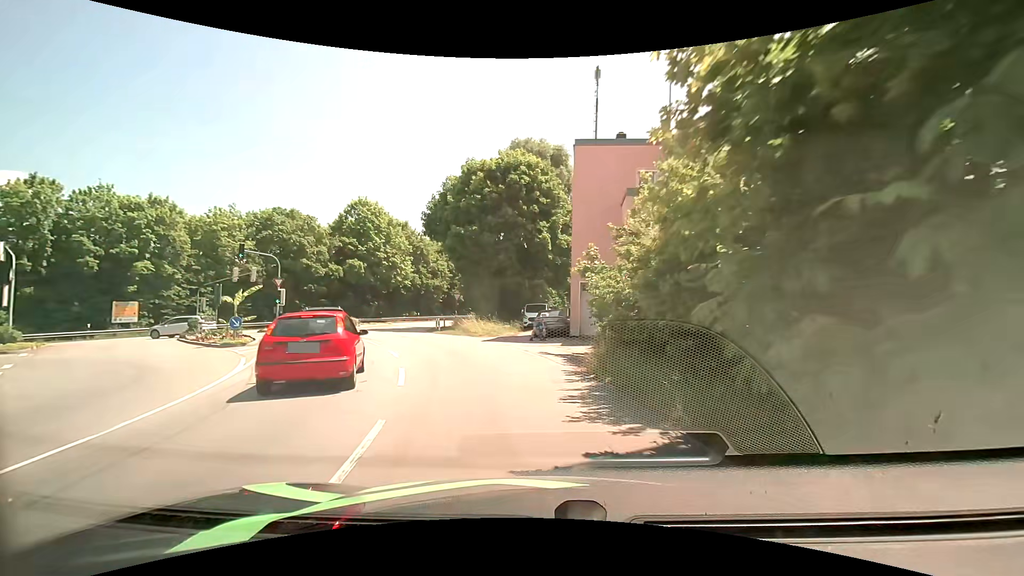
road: tertiary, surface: asphalt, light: Day
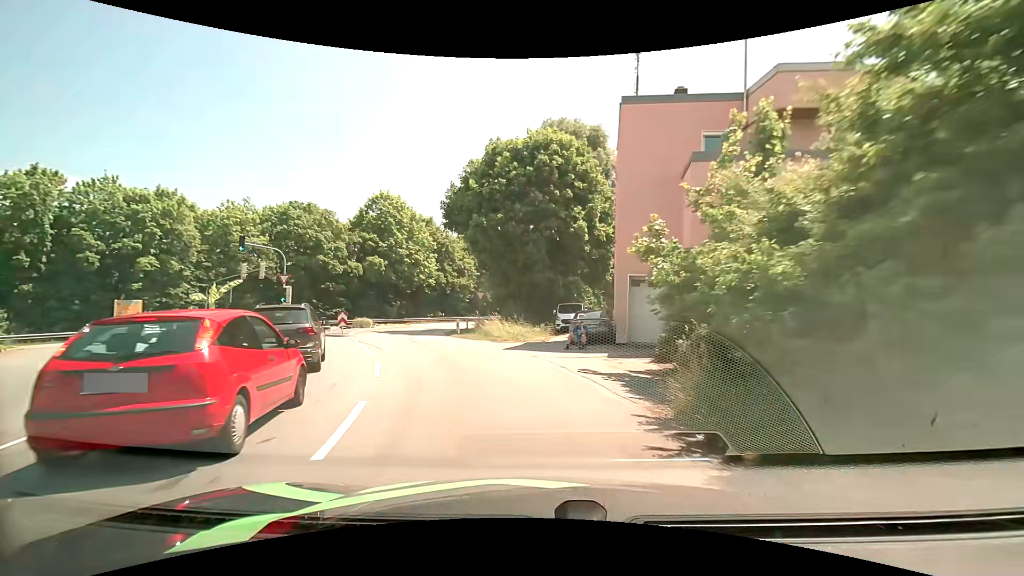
(-0.1, +4.9) m; -4°
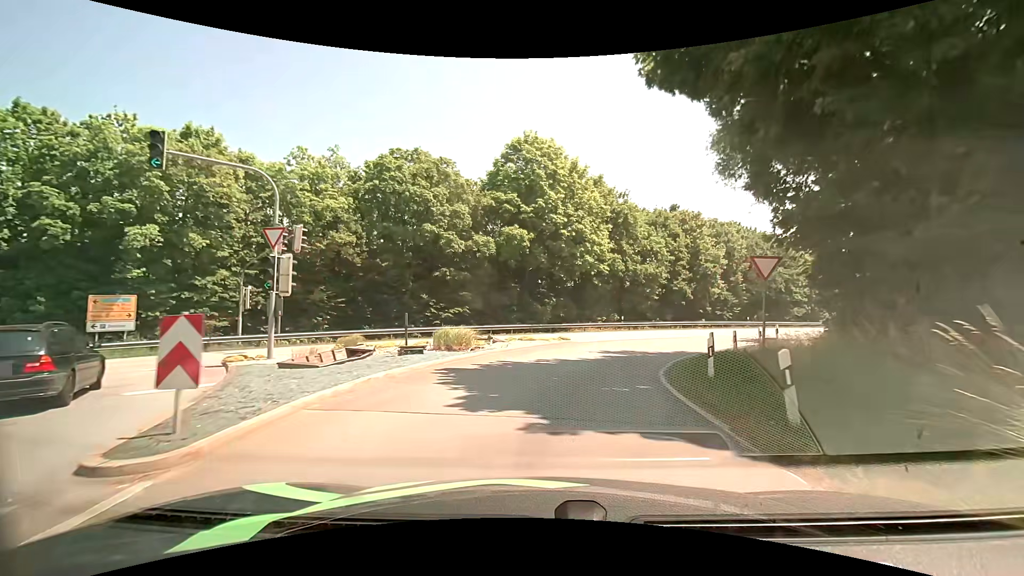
(-5.2, +24.1) m; -20°
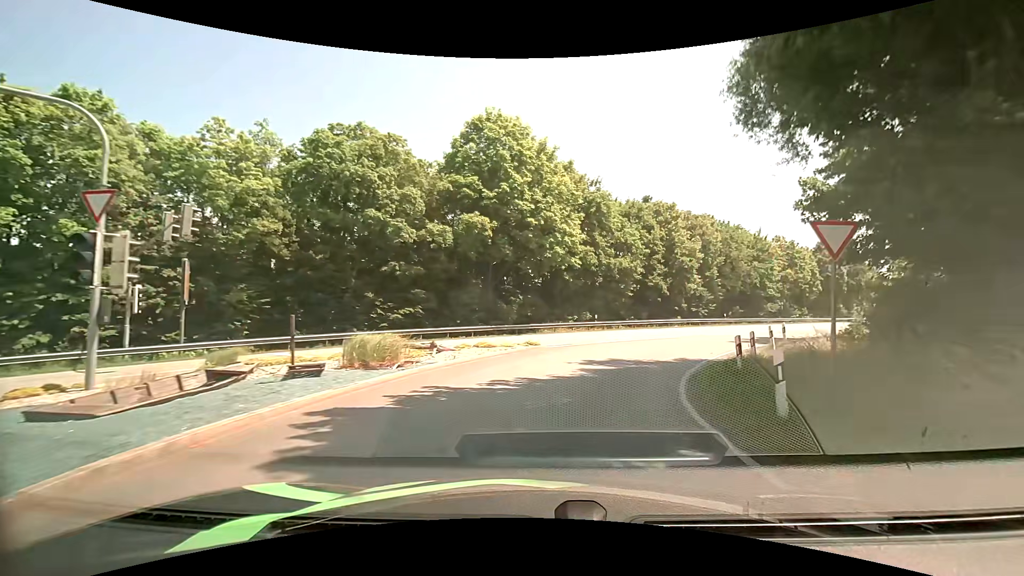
(+0.2, +5.0) m; +4°
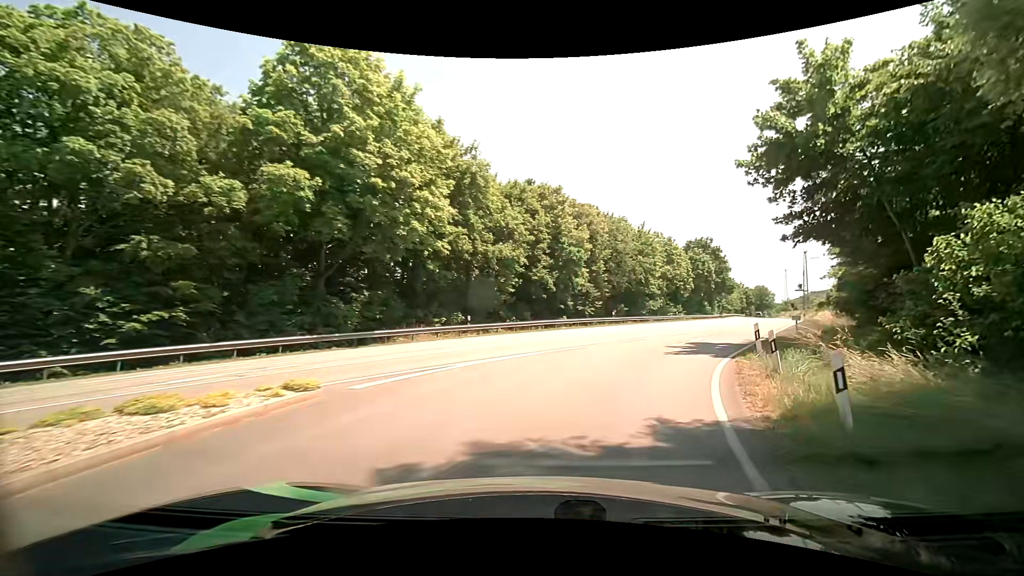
(+1.1, +10.4) m; +12°
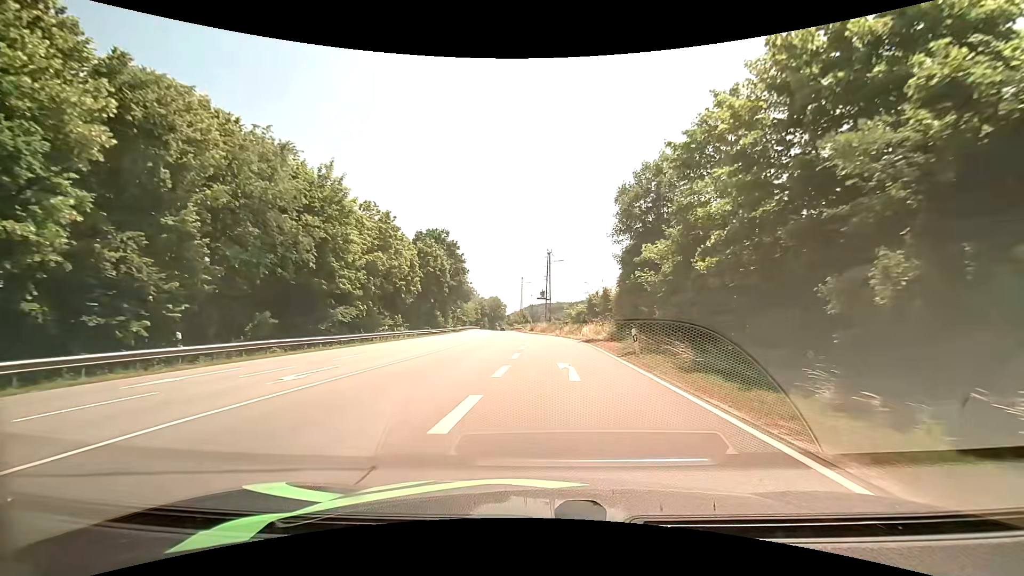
(+10.9, +30.2) m; +31°
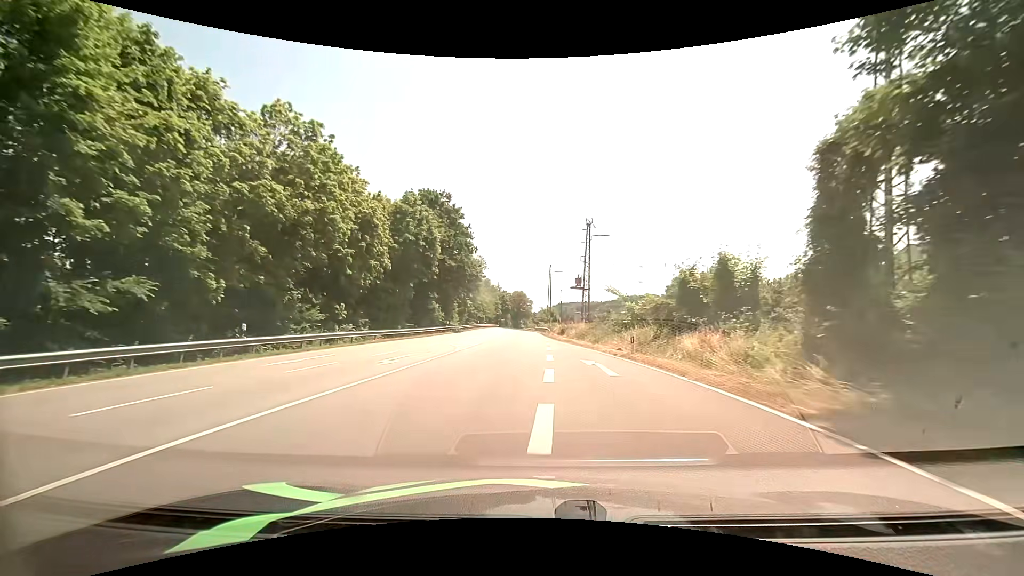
(-0.2, +25.3) m; -2°
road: primary
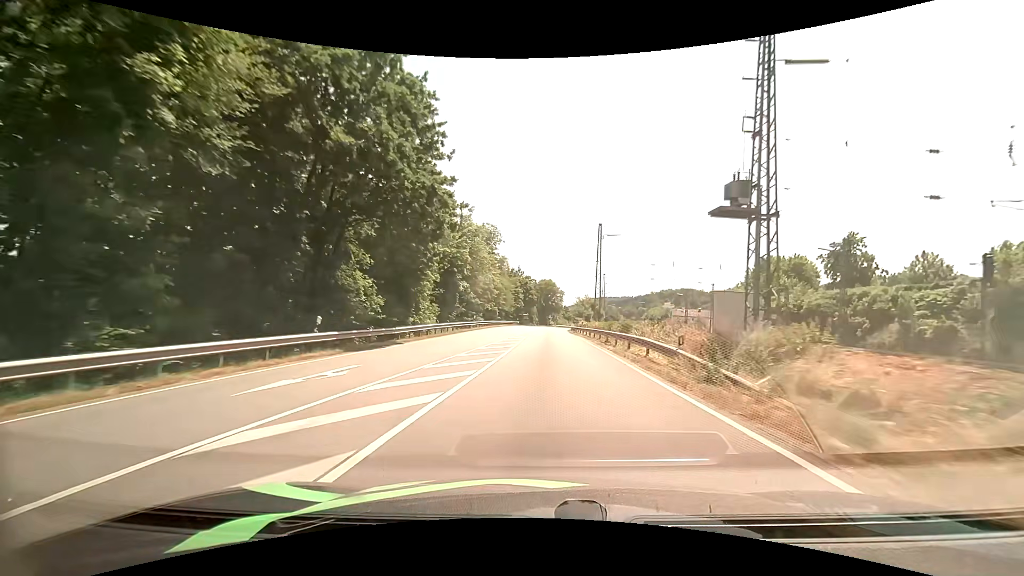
(-1.8, +40.5) m; -3°
(0, +10) (0, +20) (0, +30) (0, +40) (0, +50) (+1, +60) (+1, +70) (+2, +80) (+2, +90) (+3, +100) m
